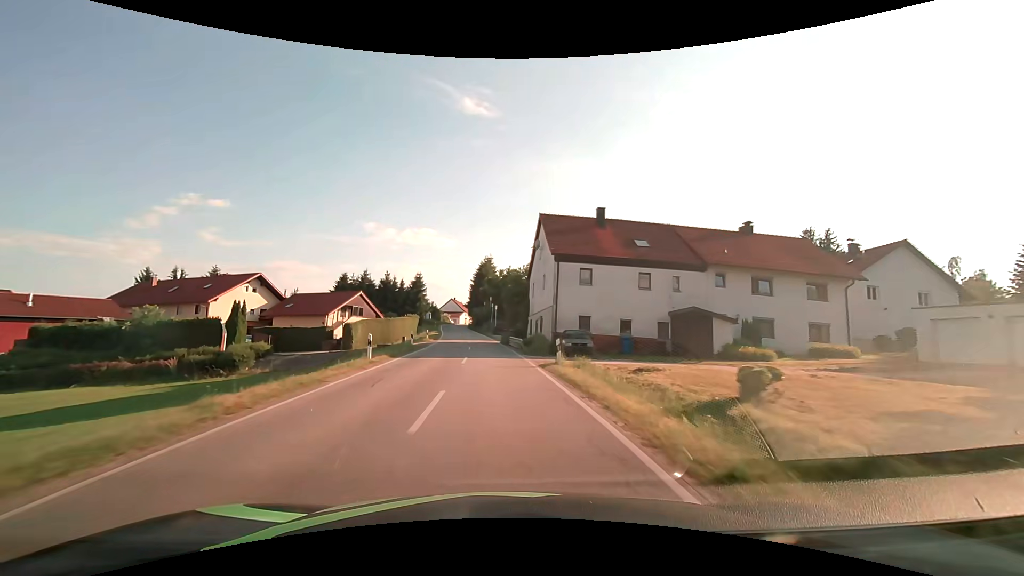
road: secondary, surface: asphalt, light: Day
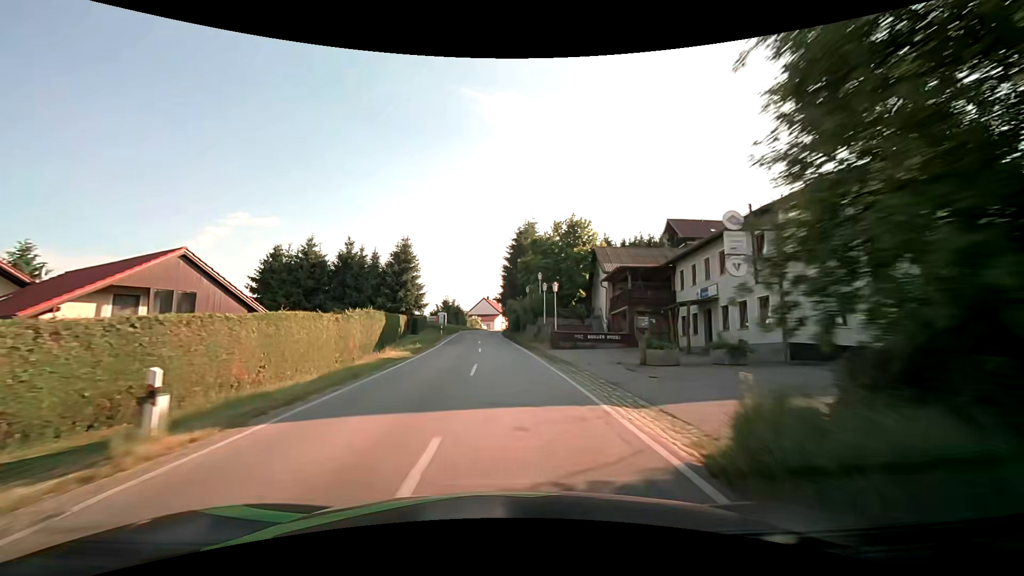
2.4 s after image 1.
(-2.1, +40.0) m; -5°
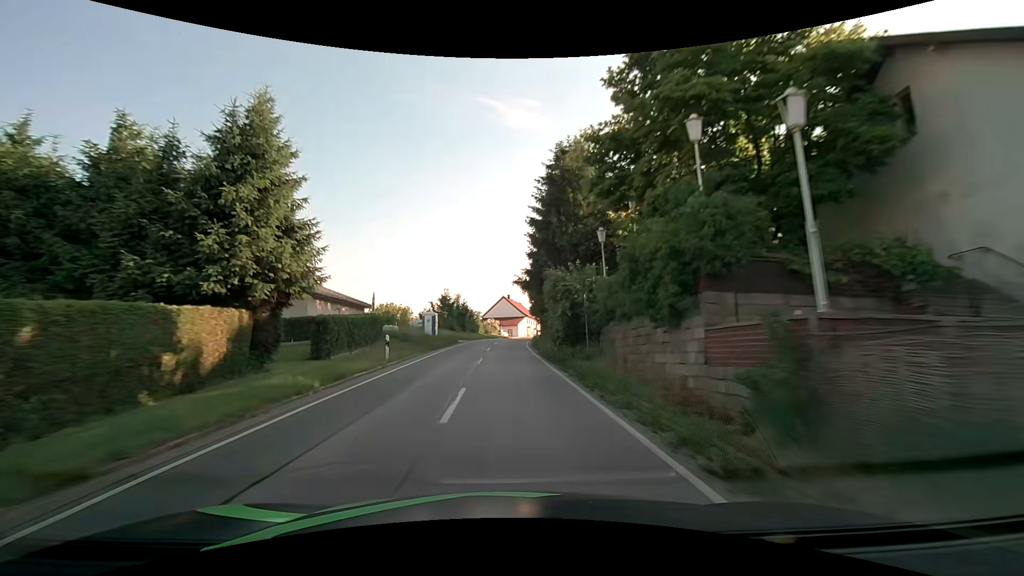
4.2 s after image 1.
(-0.7, +30.6) m; -3°
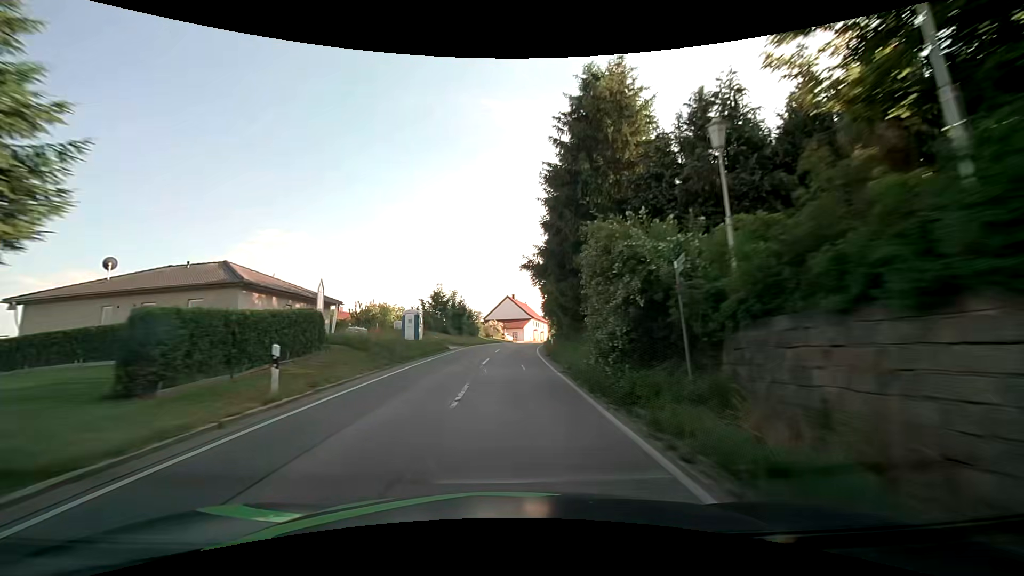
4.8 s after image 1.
(-0.1, +10.3) m; -1°
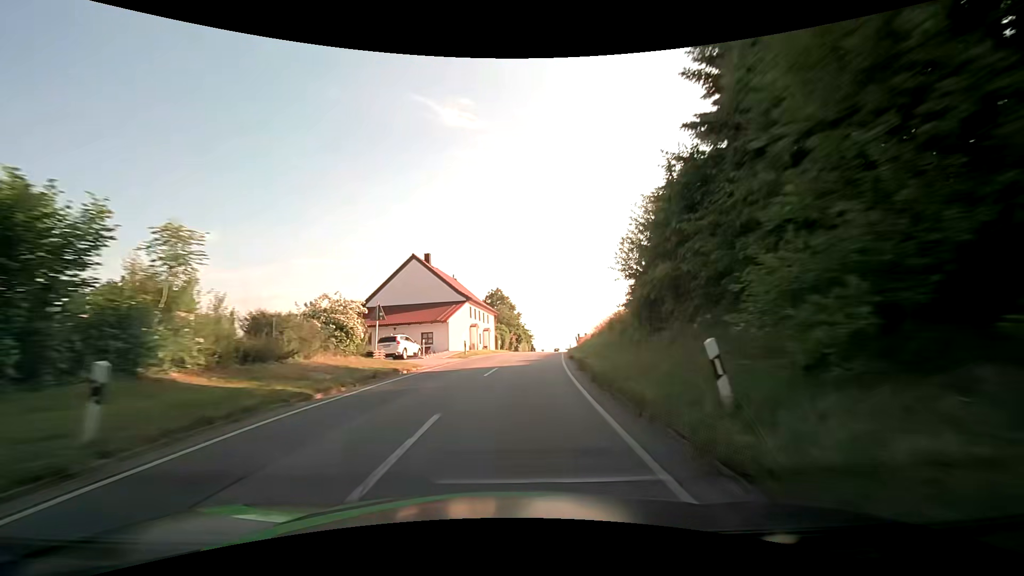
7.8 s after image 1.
(+2.2, +51.8) m; +8°
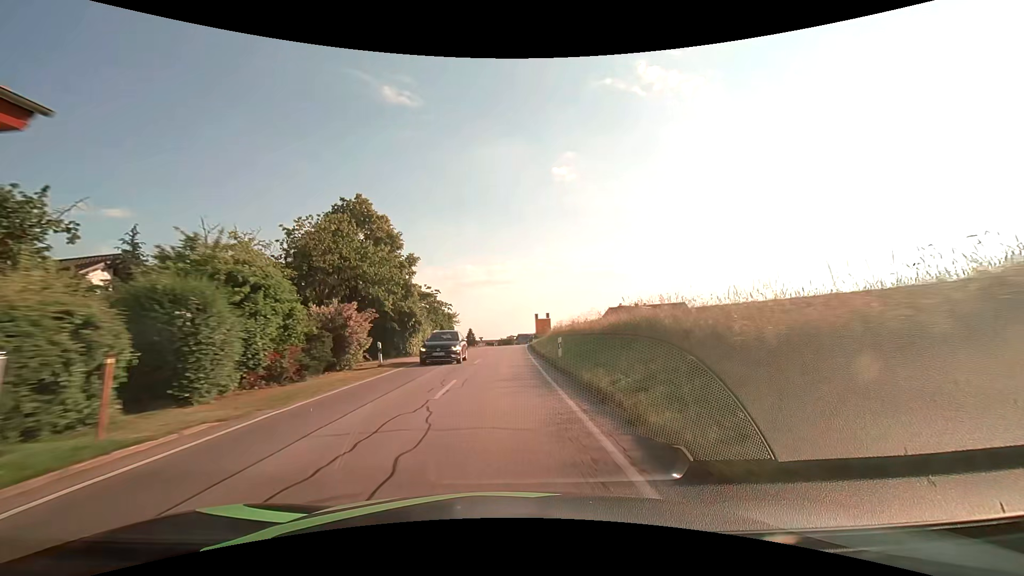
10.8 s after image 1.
(+4.9, +52.7) m; +7°
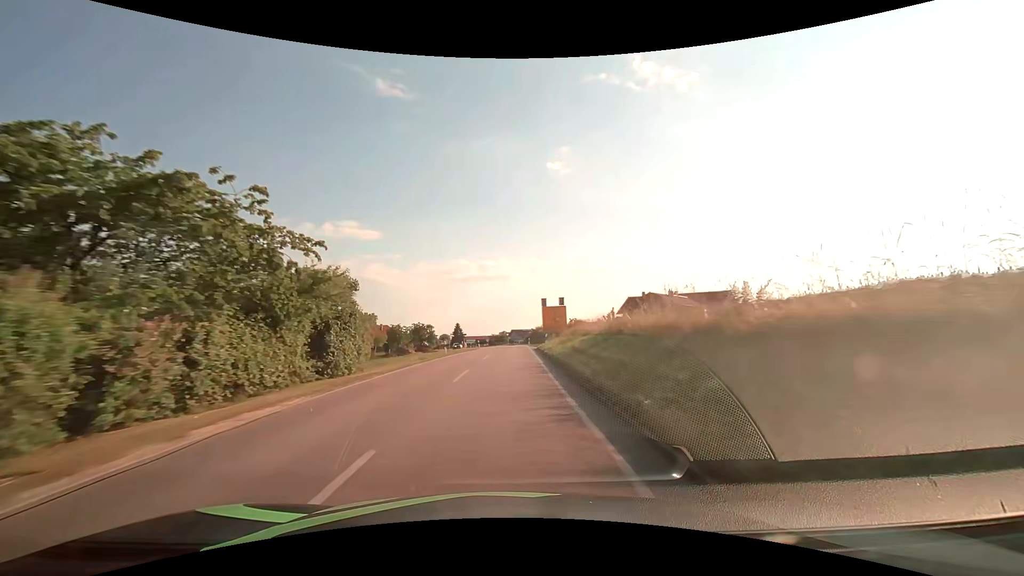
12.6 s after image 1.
(+0.2, +32.2) m; +1°
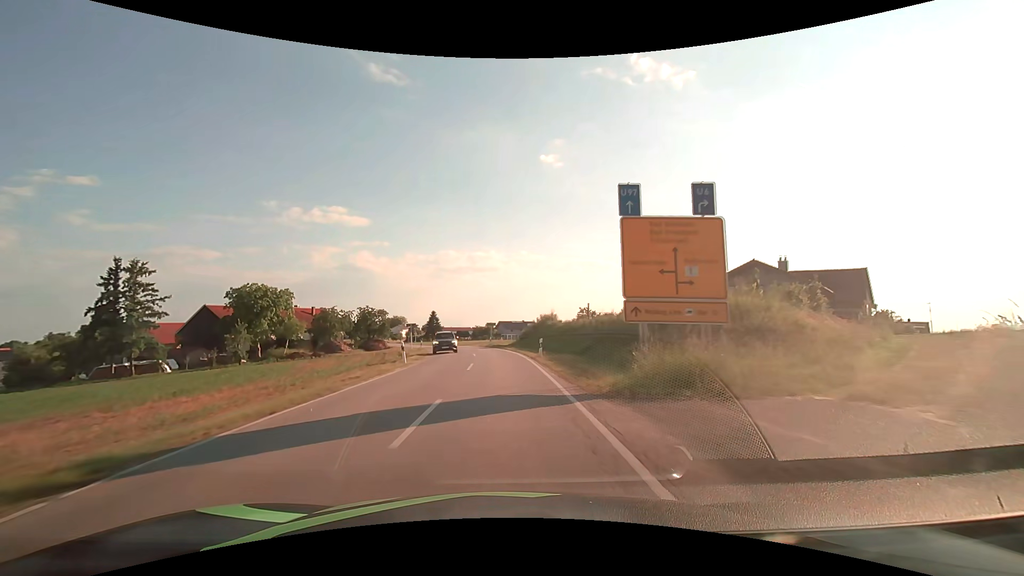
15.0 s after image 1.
(+0.2, +43.0) m; +1°
(0, +10) (0, +20) (-1, +30) (-2, +40) (-3, +50) (-5, +60) (-8, +69) (-11, +79) (-13, +89) (-16, +98) m
